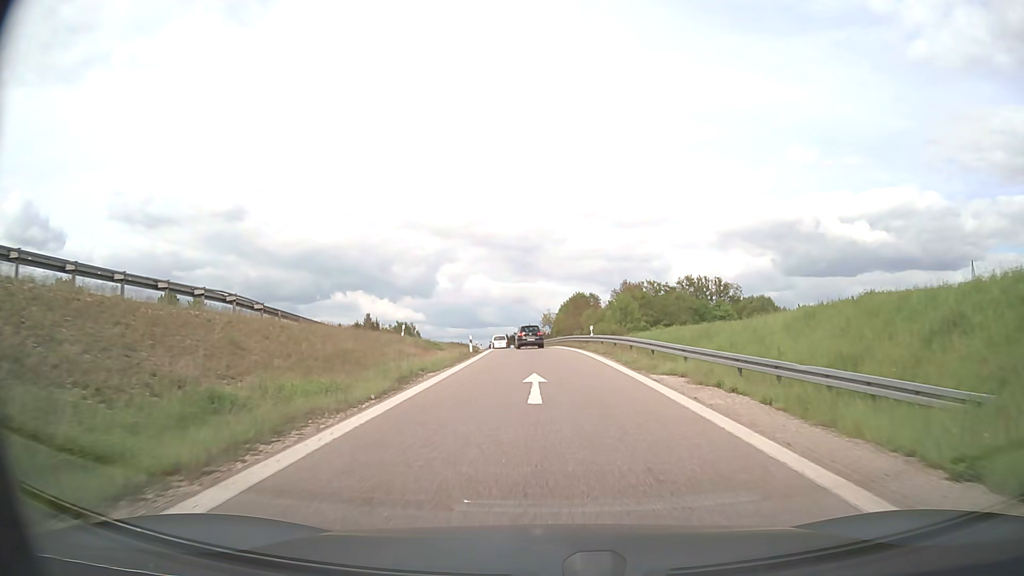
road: motorway_link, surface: asphalt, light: Day
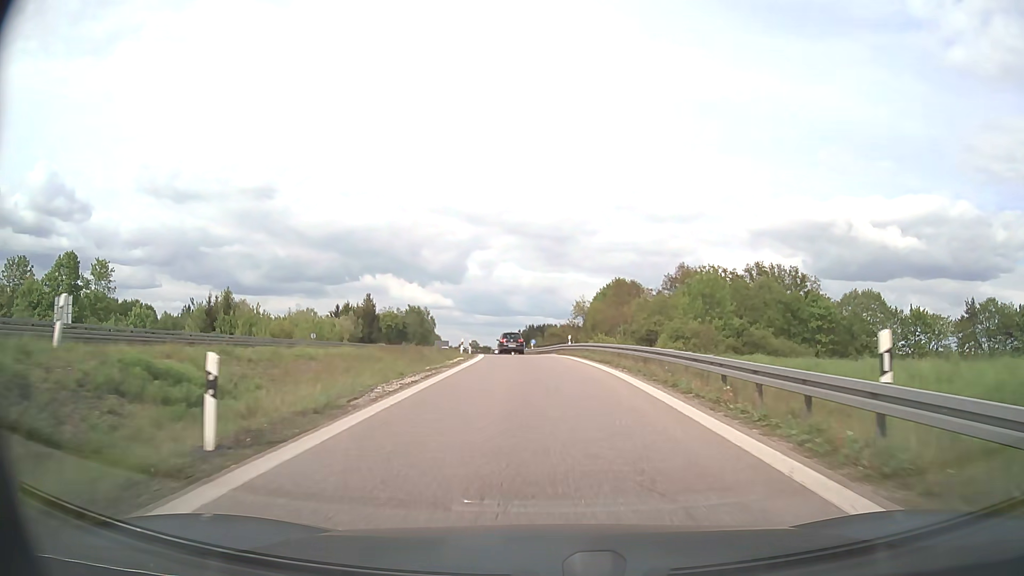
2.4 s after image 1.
(-0.6, +33.5) m; -3°
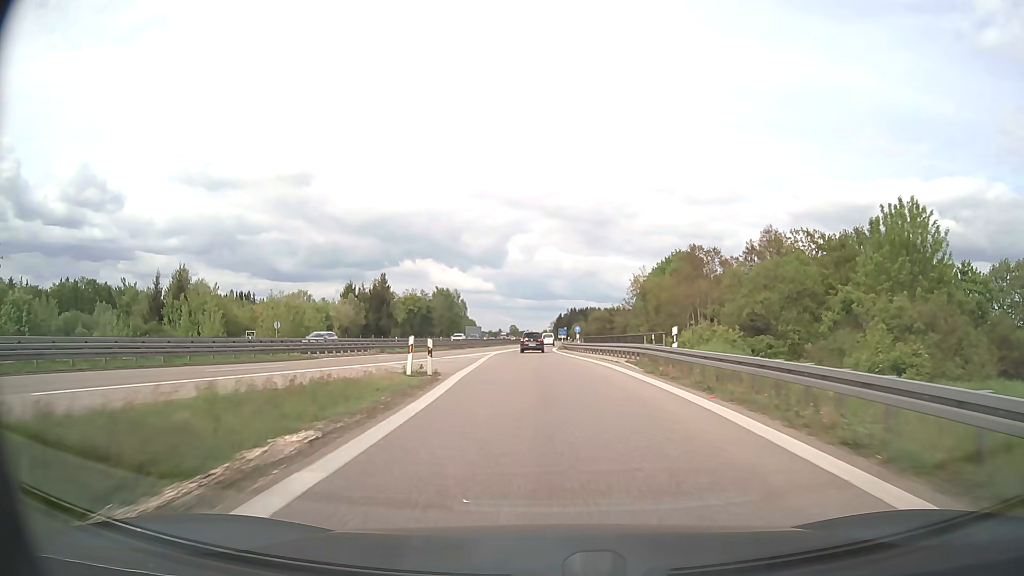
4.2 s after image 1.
(-0.7, +27.4) m; -3°
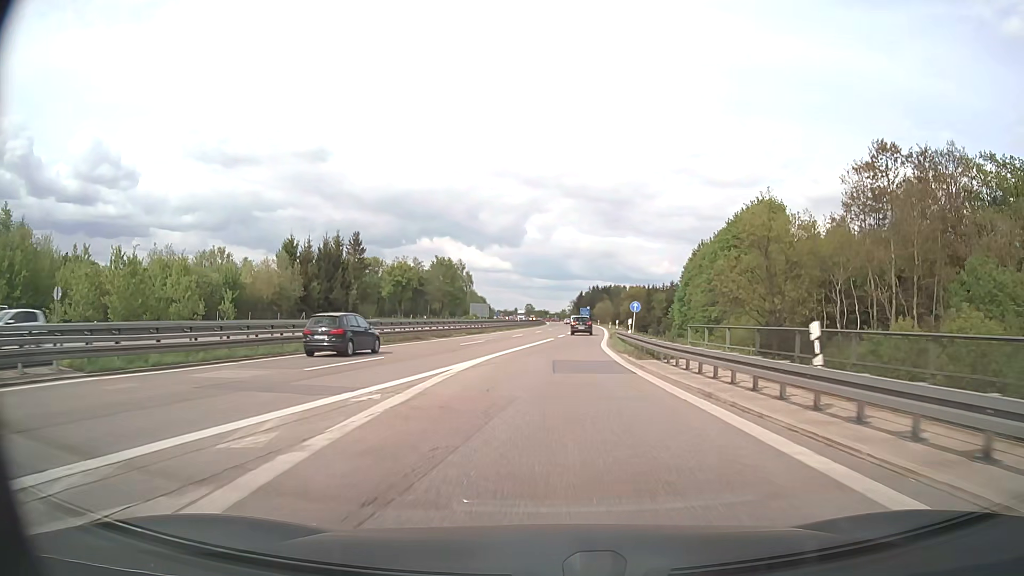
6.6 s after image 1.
(-1.1, +39.8) m; -1°
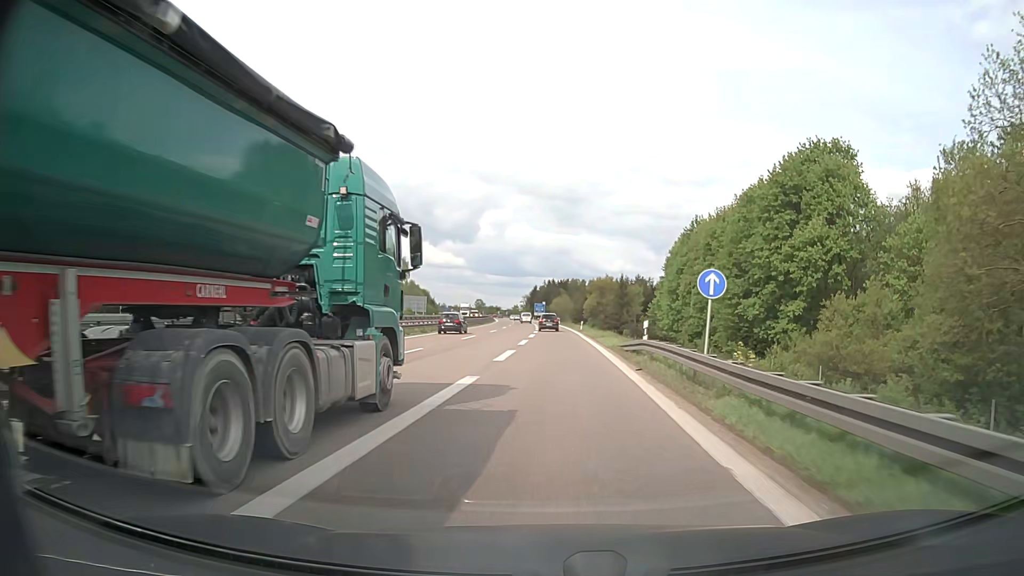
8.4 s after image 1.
(+0.9, +32.0) m; +4°
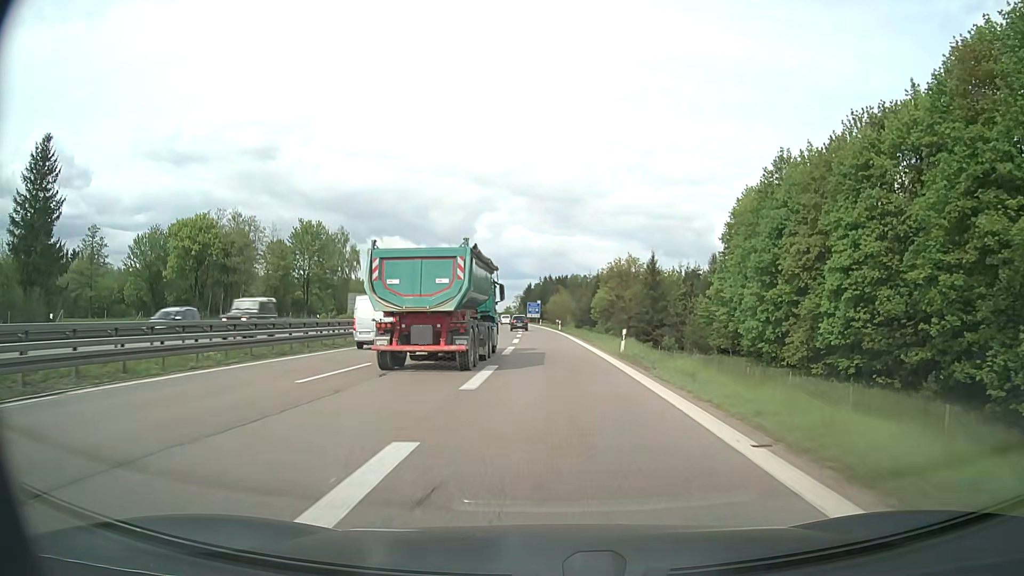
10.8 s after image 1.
(+0.6, +43.4) m; 0°
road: motorway
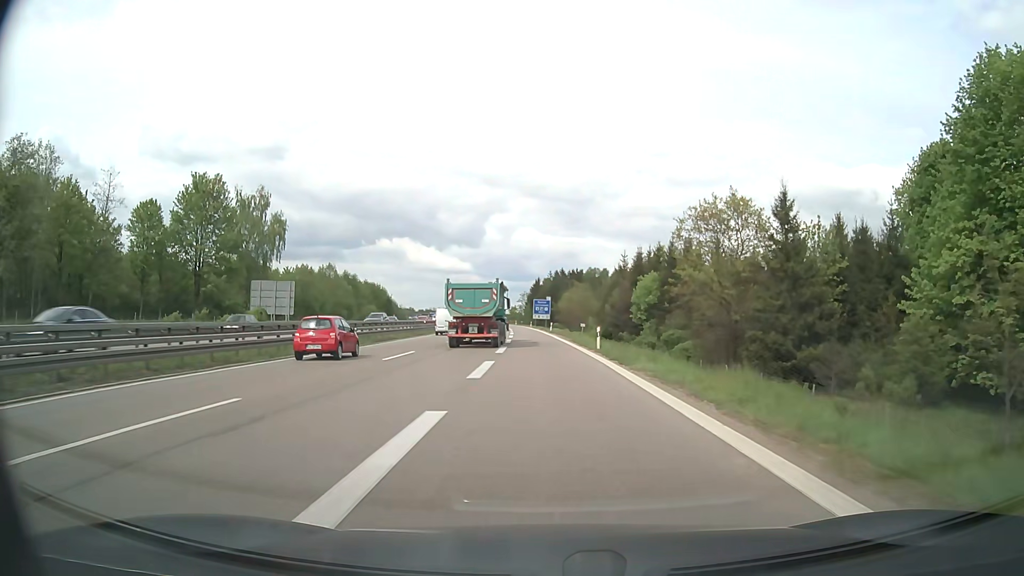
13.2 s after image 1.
(-0.5, +45.2) m; -1°
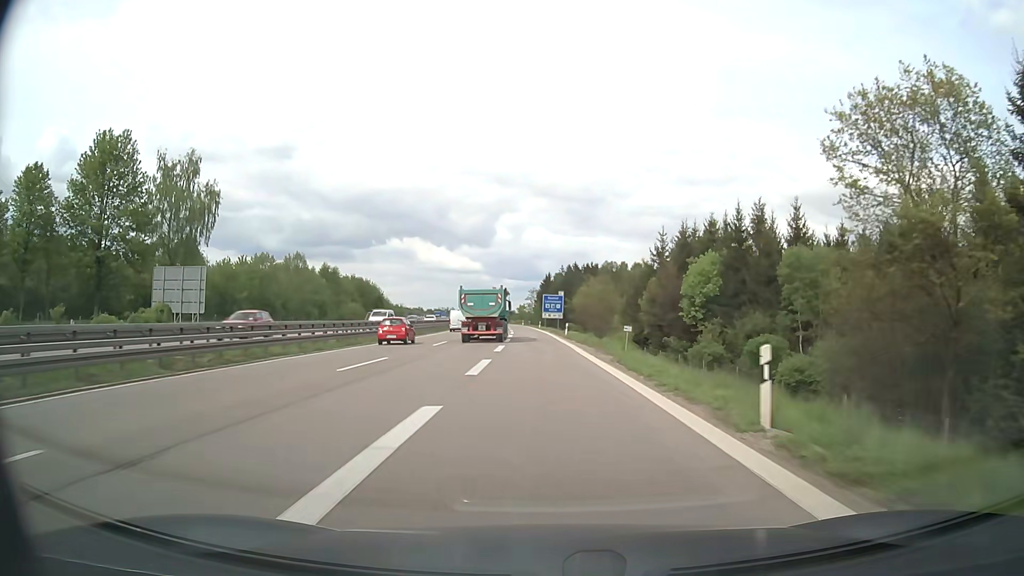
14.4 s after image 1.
(-0.2, +23.4) m; -1°
(0, +10) (0, +20) (0, +30) (-1, +40) (-1, +50) (-2, +60) (-2, +70) (-3, +80) (-4, +90) (-4, +100) m
